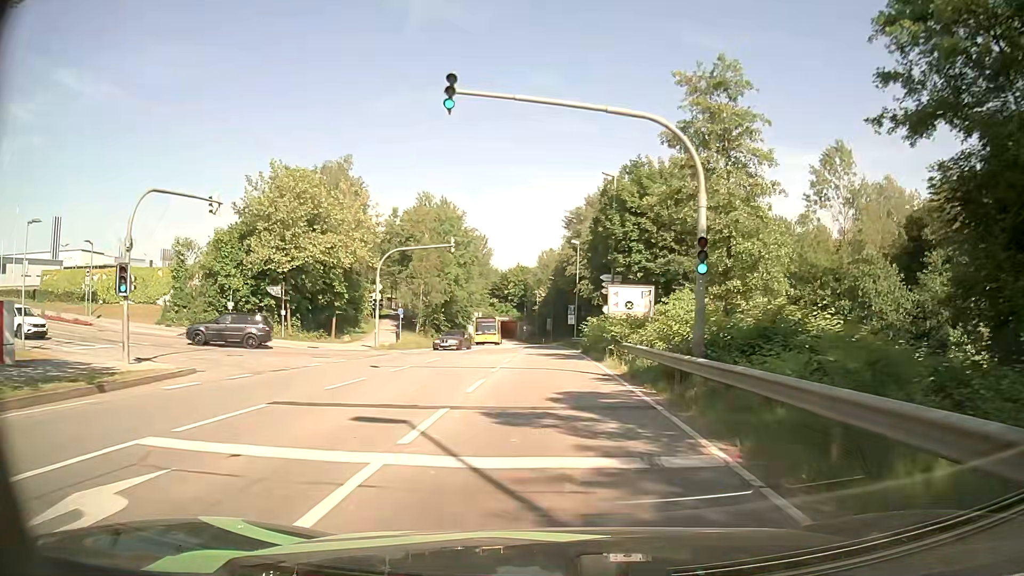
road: secondary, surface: asphalt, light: Day
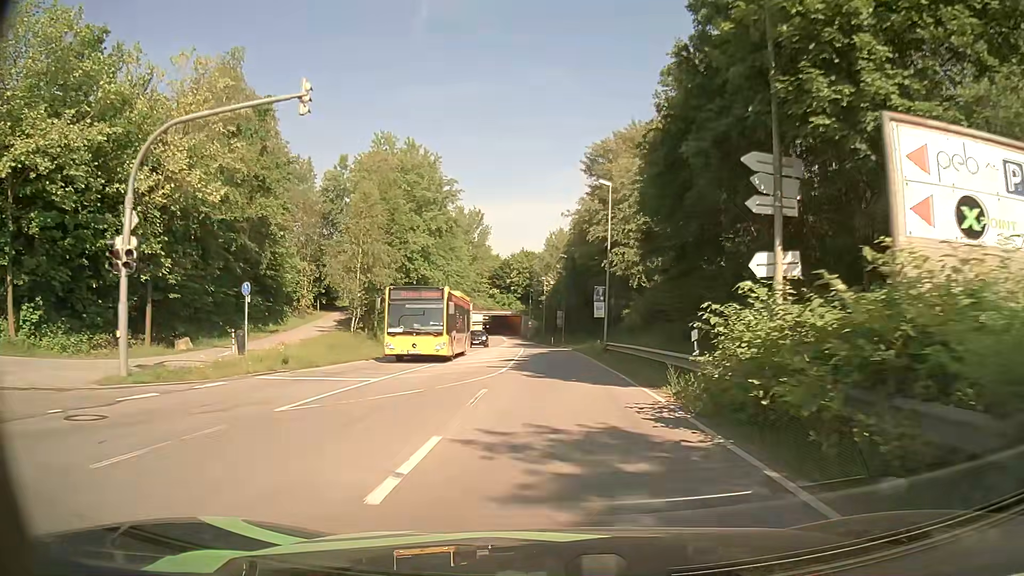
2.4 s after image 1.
(-0.3, +26.6) m; -1°
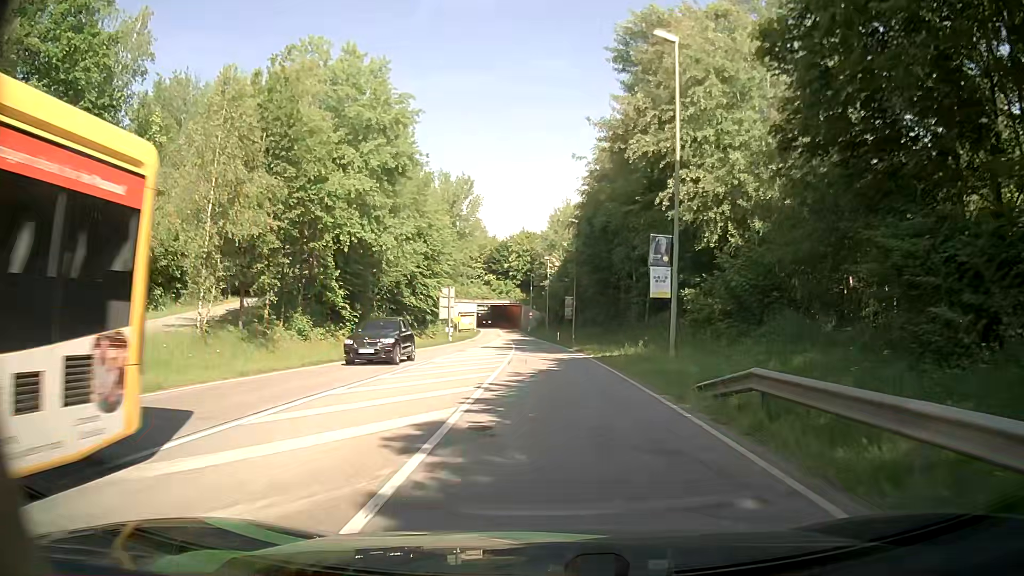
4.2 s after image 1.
(-0.1, +21.1) m; 0°
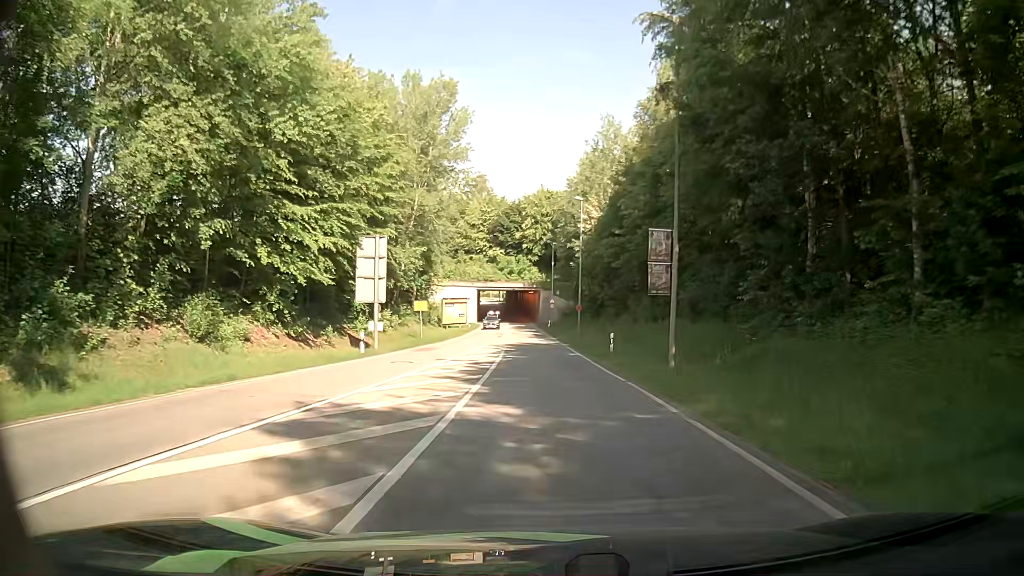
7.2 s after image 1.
(-0.5, +37.7) m; -2°
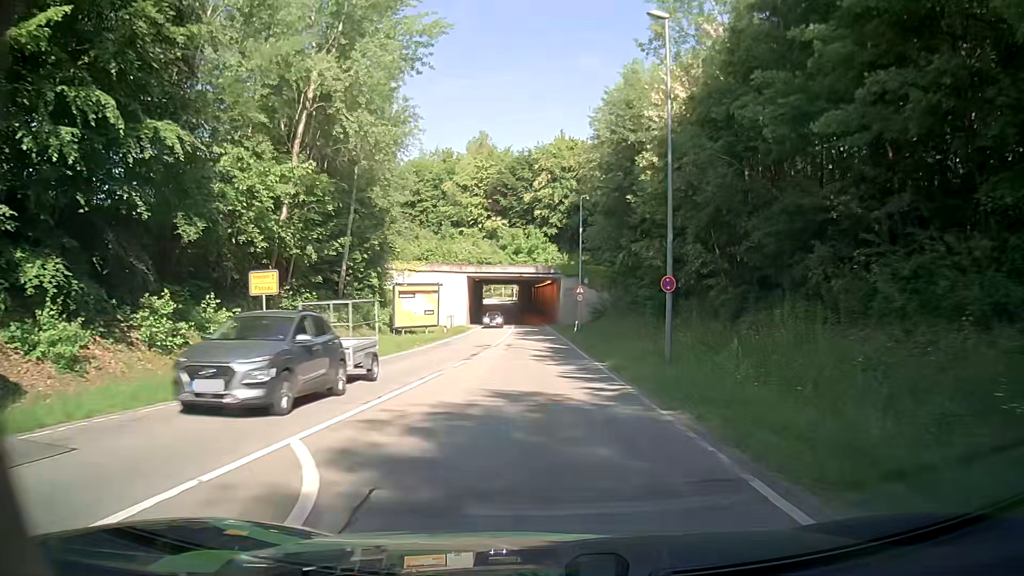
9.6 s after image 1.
(-0.2, +30.3) m; -1°
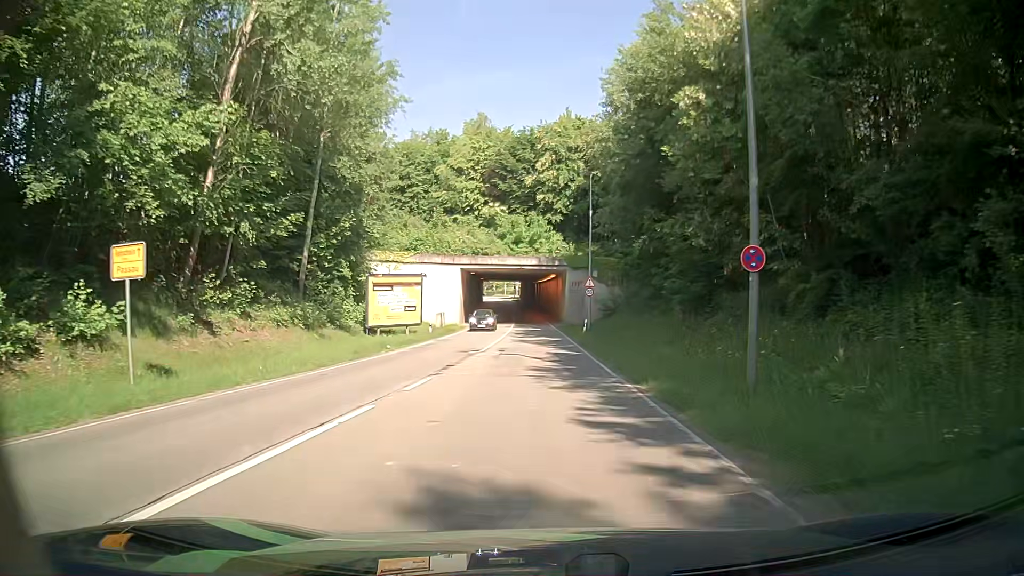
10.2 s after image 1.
(0.0, +7.3) m; -1°
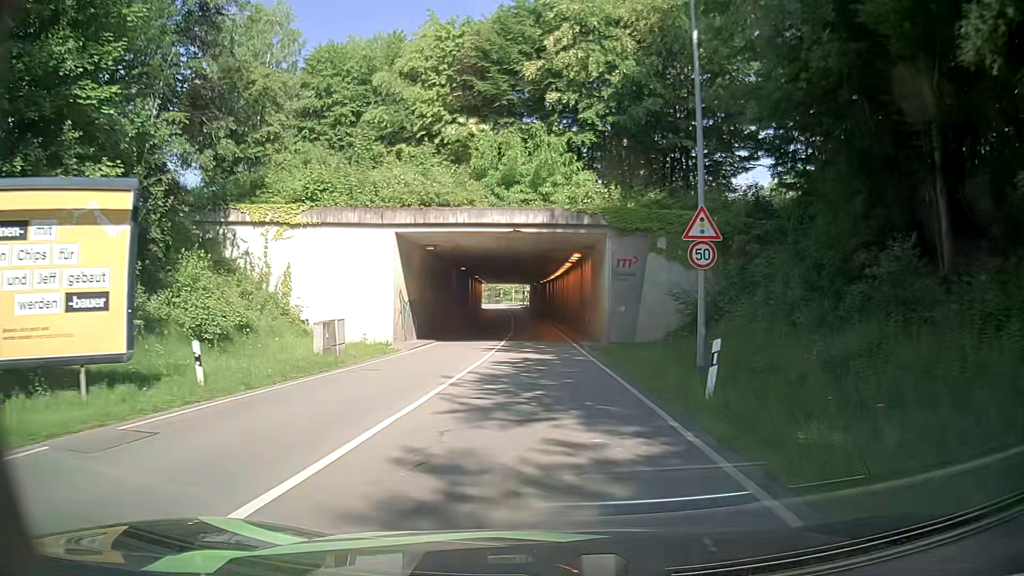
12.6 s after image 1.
(-0.2, +28.5) m; -2°
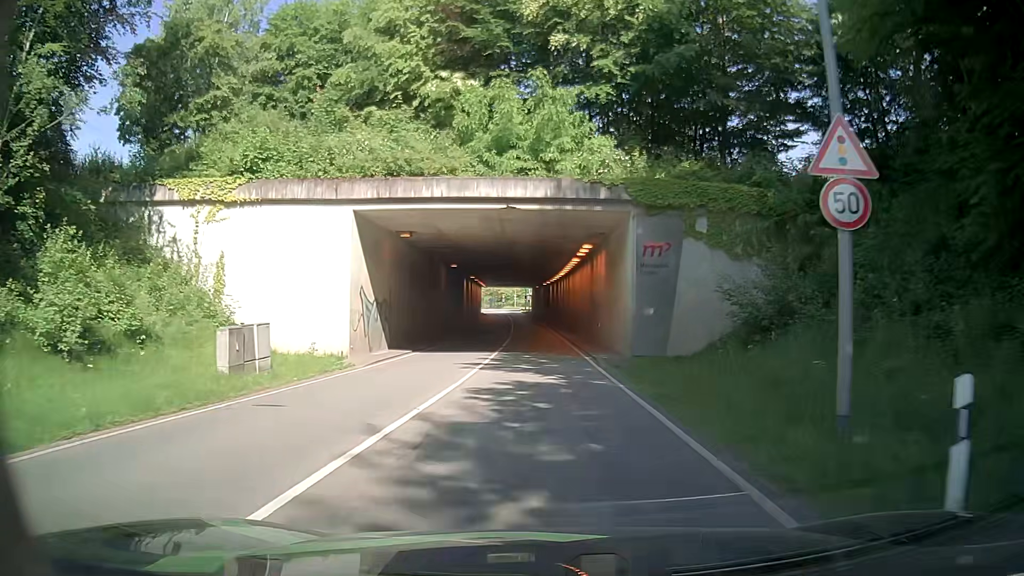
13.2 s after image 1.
(+0.1, +7.0) m; 0°
